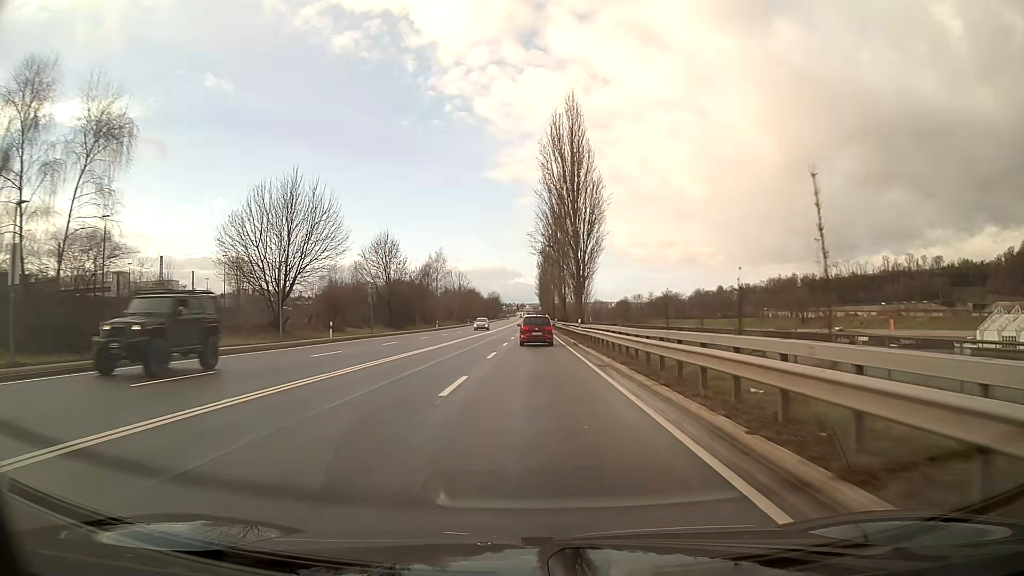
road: primary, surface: asphalt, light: Day
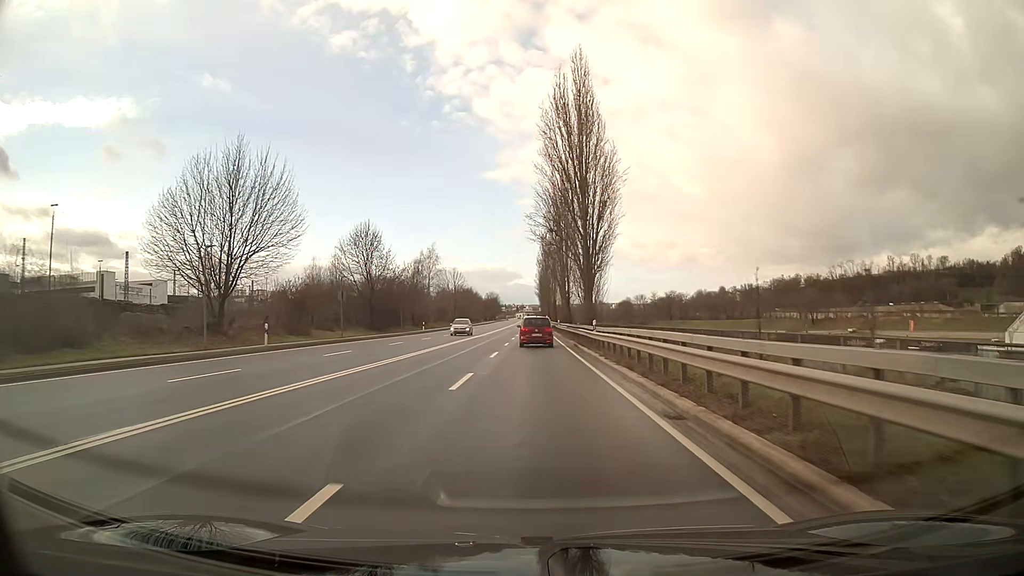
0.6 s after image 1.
(0.0, +10.4) m; 0°
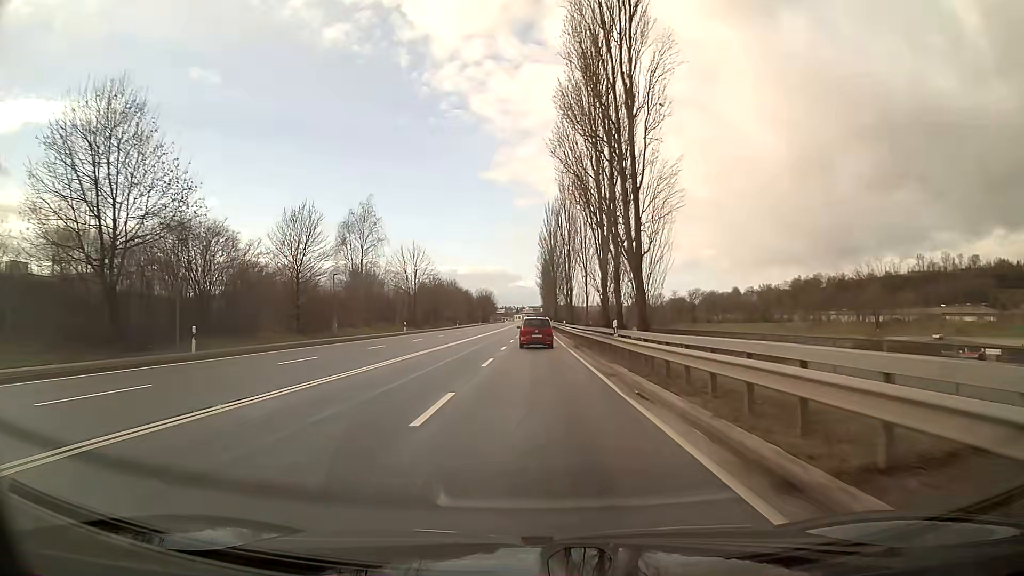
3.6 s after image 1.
(-0.1, +52.6) m; 0°
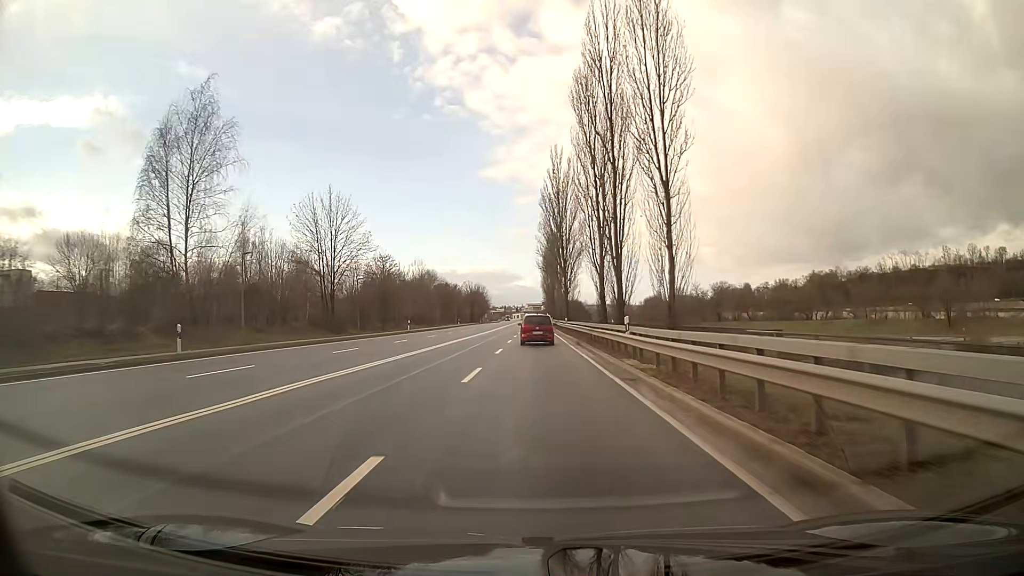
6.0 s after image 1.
(+0.1, +42.6) m; 0°
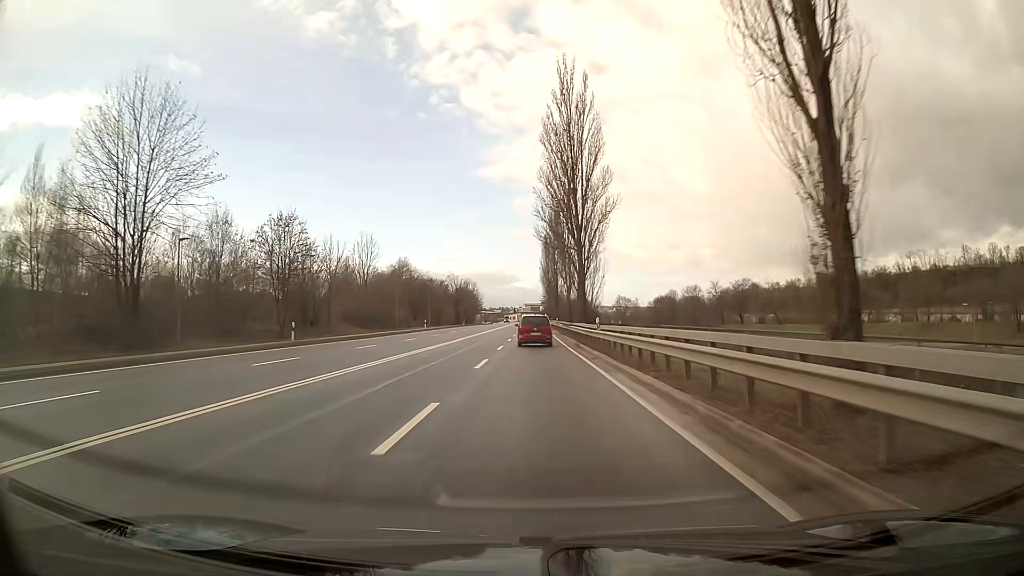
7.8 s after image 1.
(+0.1, +31.9) m; 0°
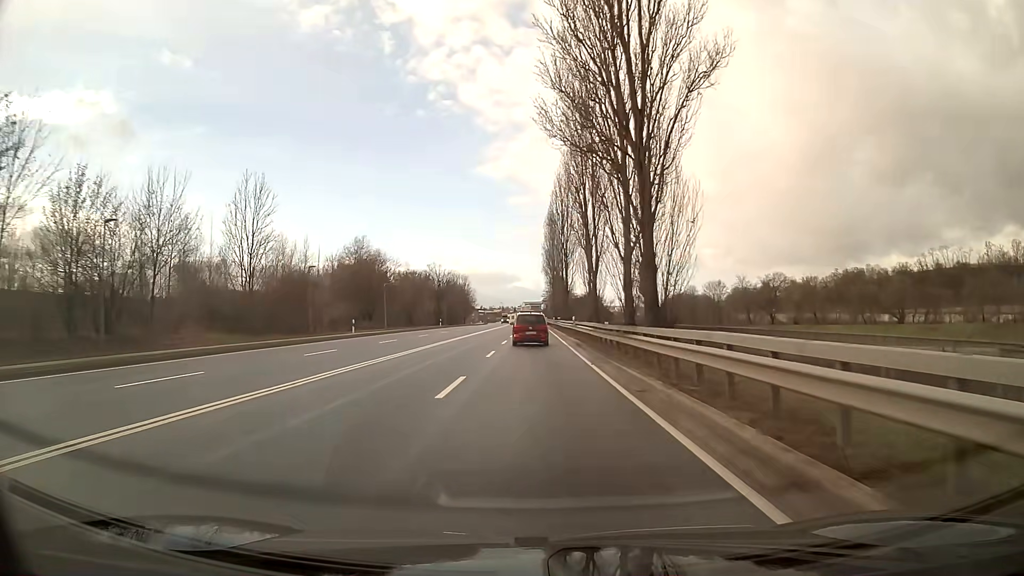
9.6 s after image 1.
(0.0, +31.3) m; 0°
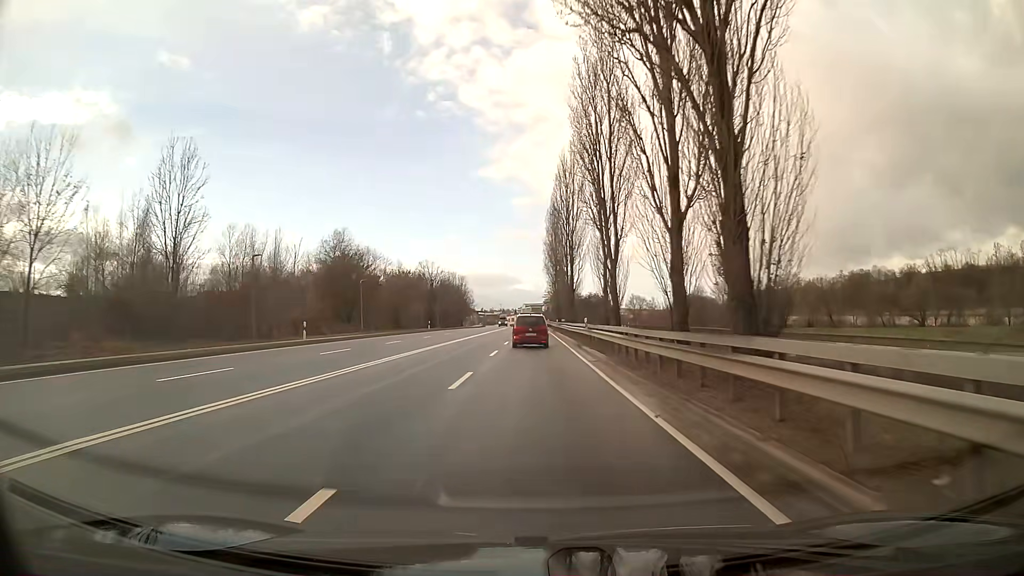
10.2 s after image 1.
(0.0, +10.3) m; 0°
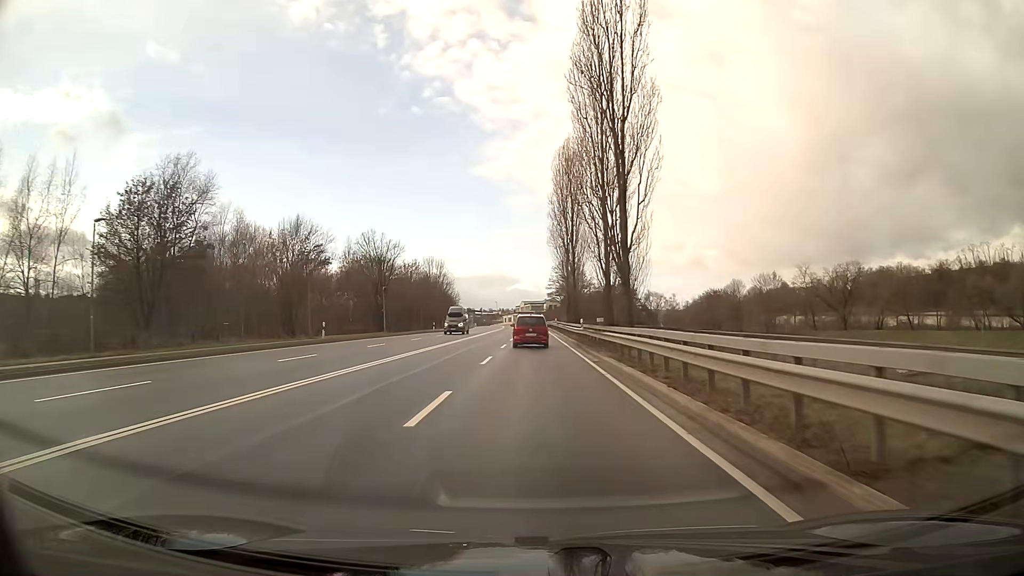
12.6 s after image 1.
(0.0, +40.7) m; 0°
